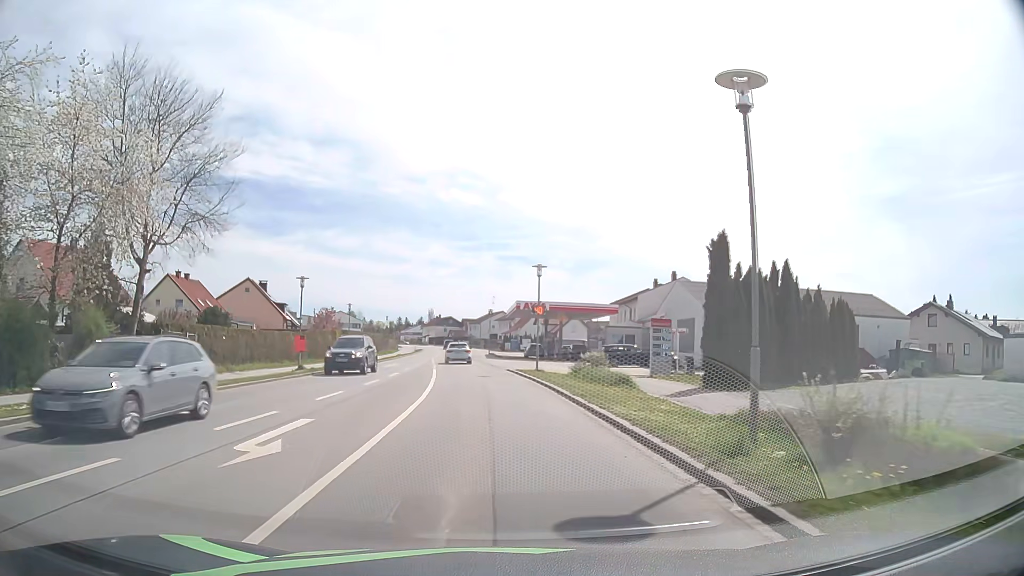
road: primary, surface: asphalt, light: Day
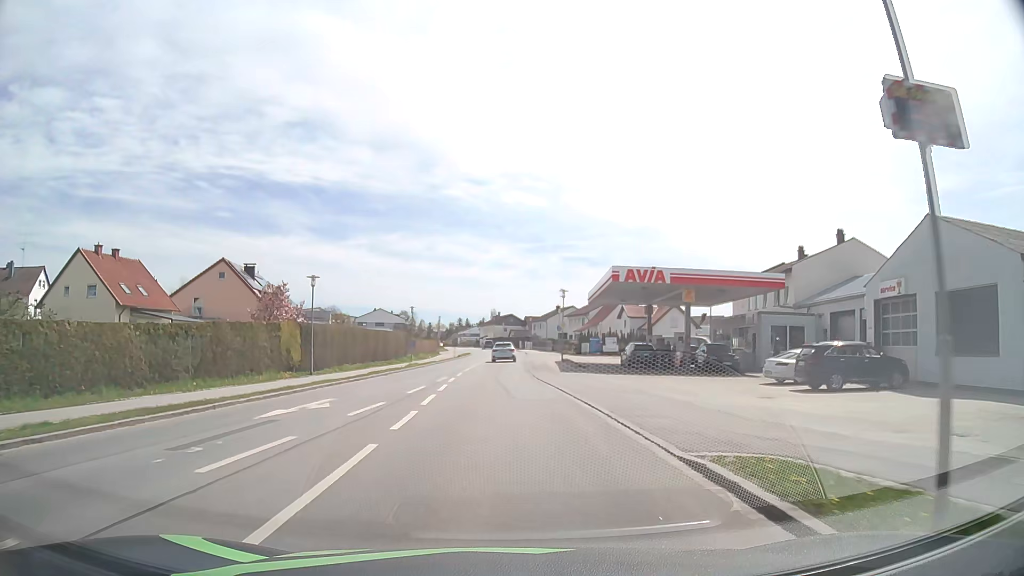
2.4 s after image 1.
(-1.0, +27.7) m; -6°
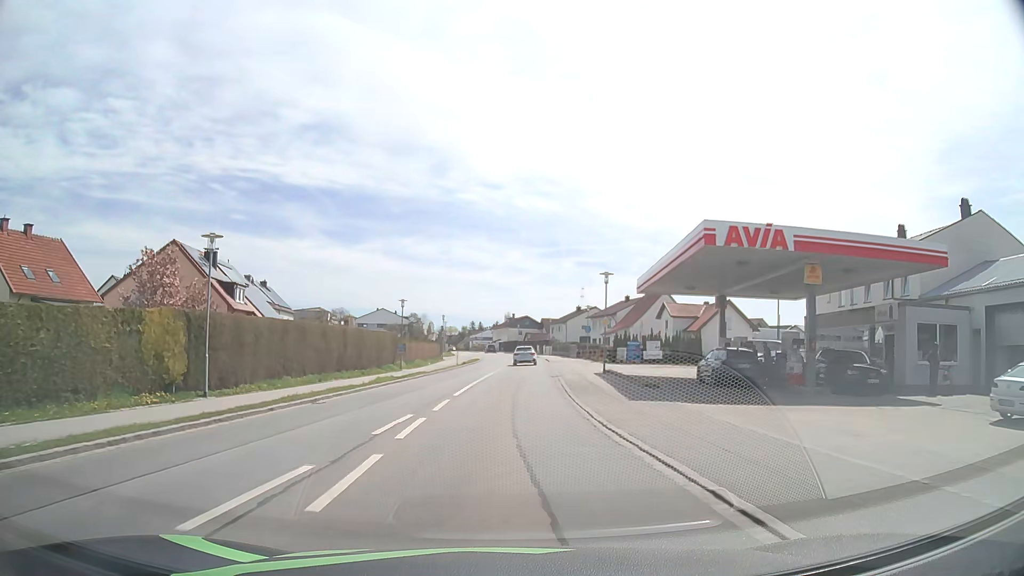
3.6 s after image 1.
(-0.1, +14.2) m; -1°
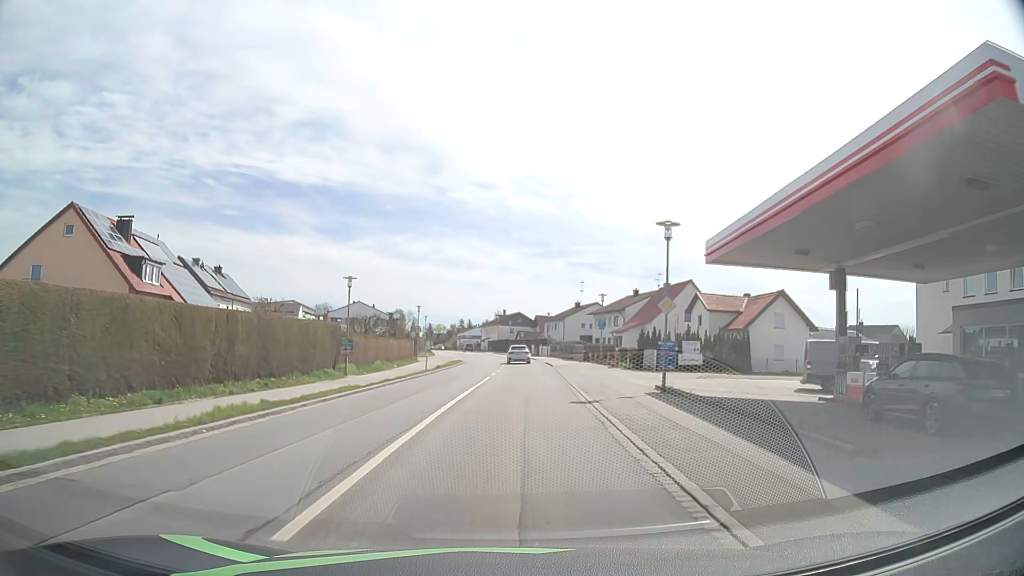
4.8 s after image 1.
(+0.1, +14.6) m; +1°
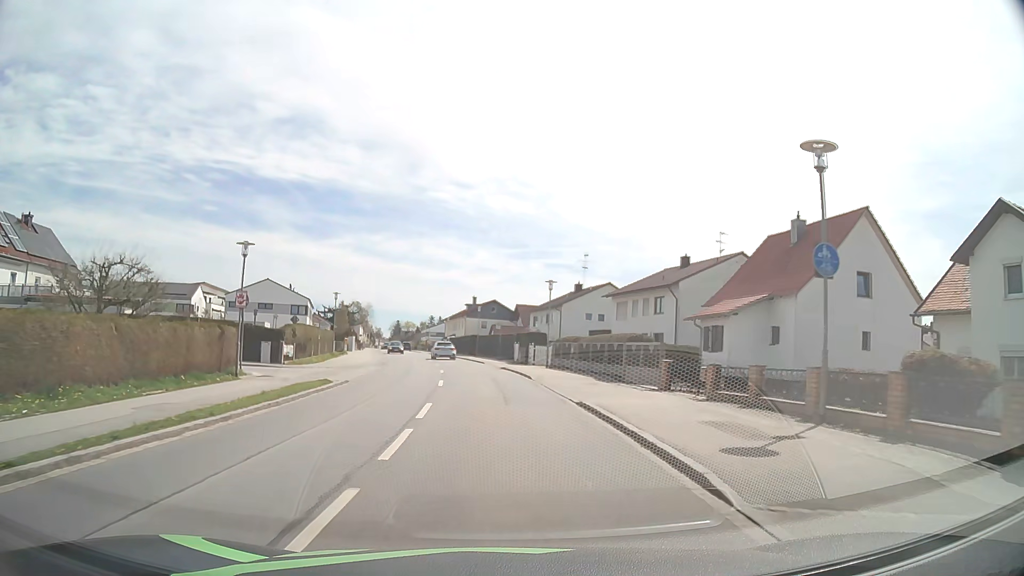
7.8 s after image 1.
(+1.1, +37.8) m; +2°
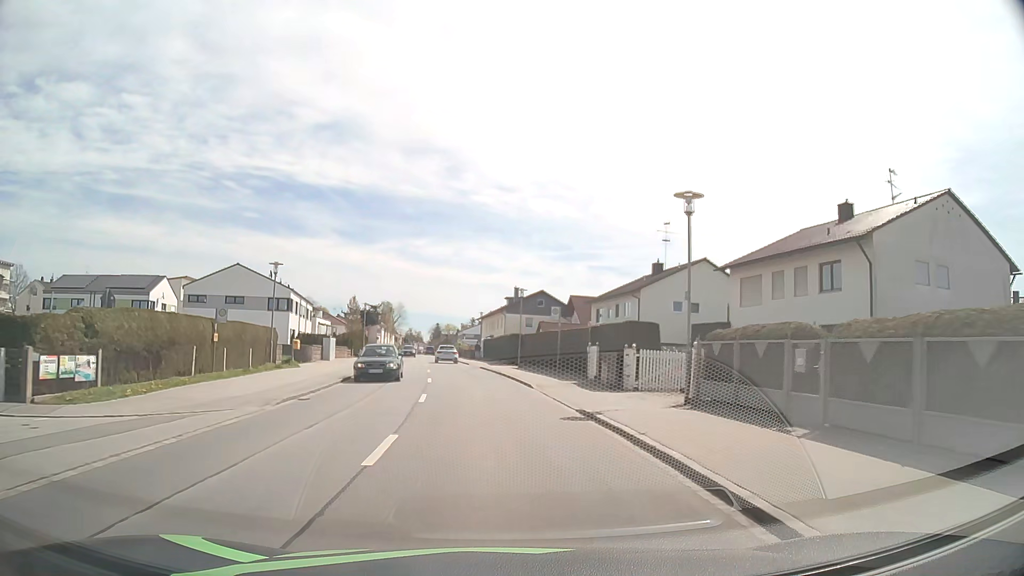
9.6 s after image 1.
(-0.6, +23.3) m; -3°
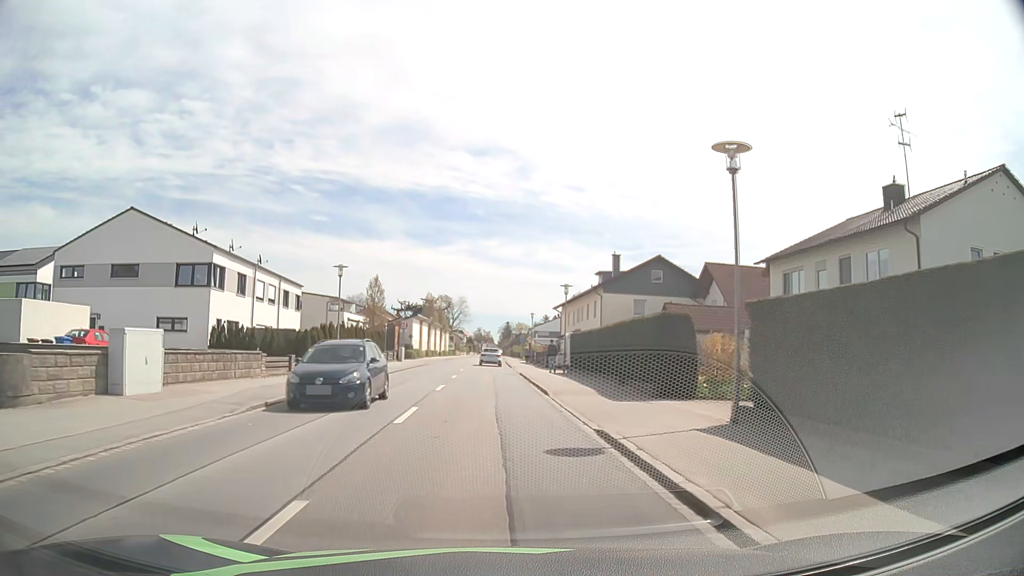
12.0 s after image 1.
(-1.7, +31.1) m; -7°
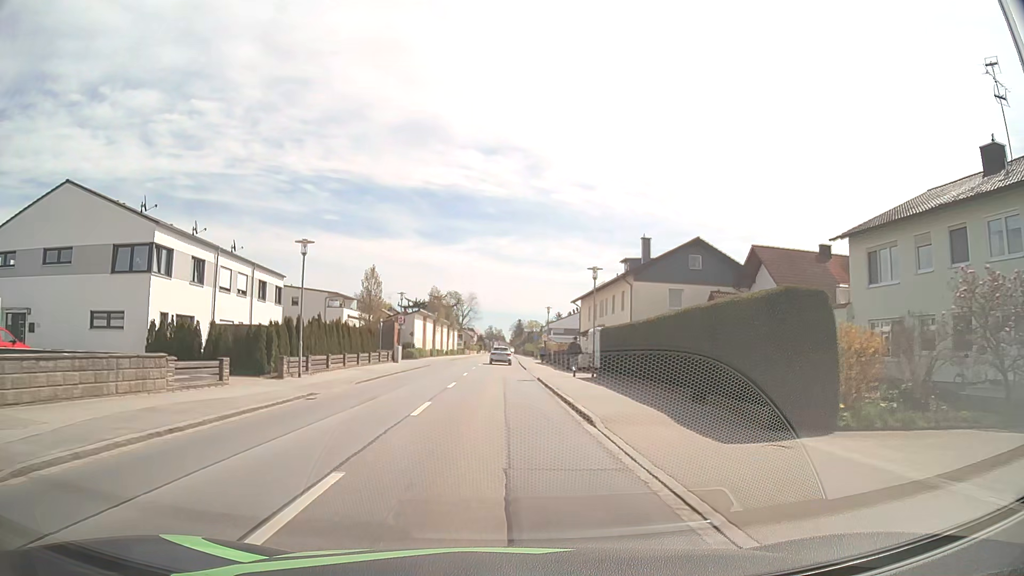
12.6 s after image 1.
(0.0, +7.7) m; -1°
(0, +10) (0, +20) (0, +30) (0, +40) (-1, +50) (-1, +60) (-1, +70) (-1, +80) (-1, +90) (-1, +100) m
